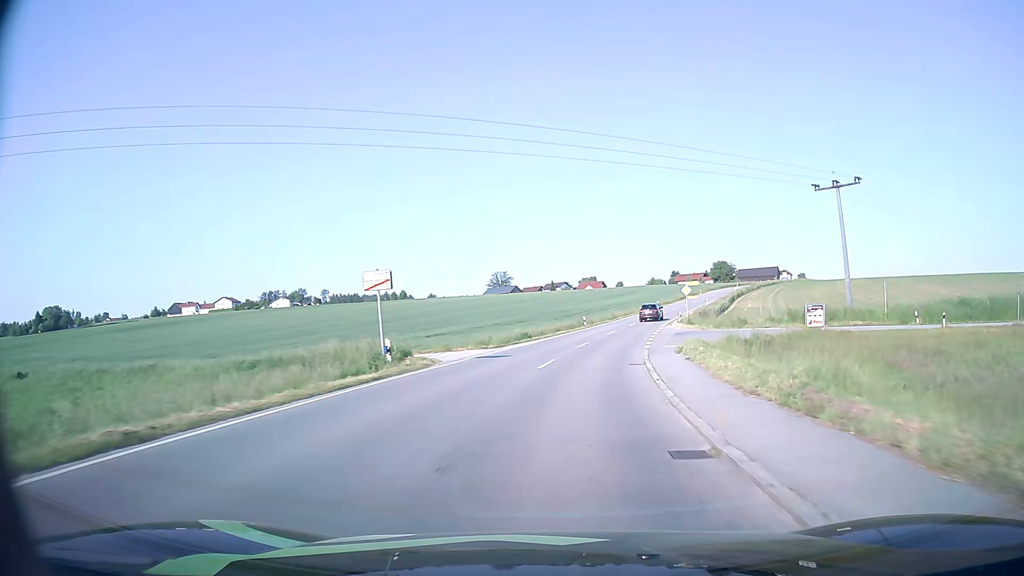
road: secondary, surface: asphalt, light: Day
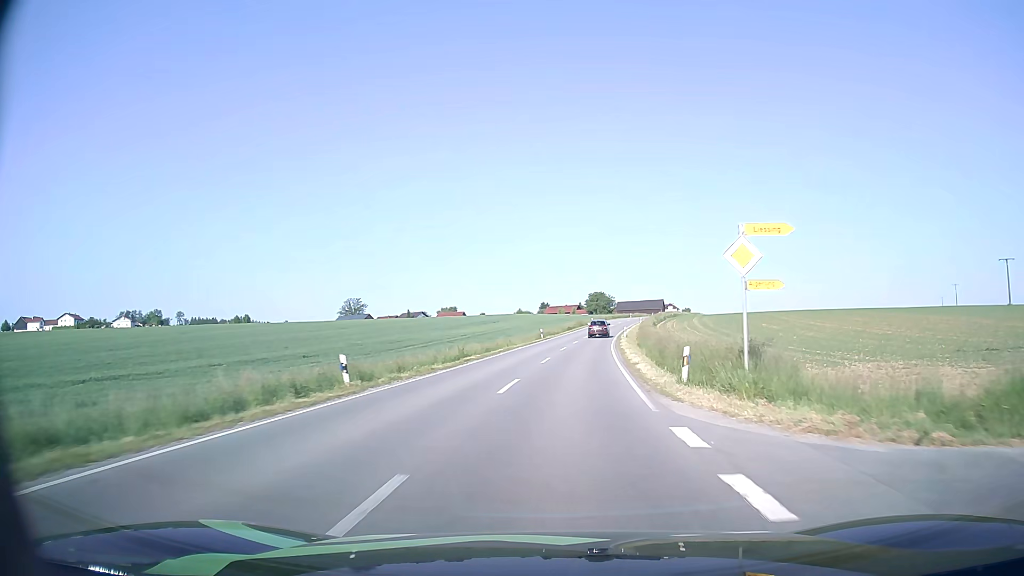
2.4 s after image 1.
(+4.4, +41.0) m; +12°
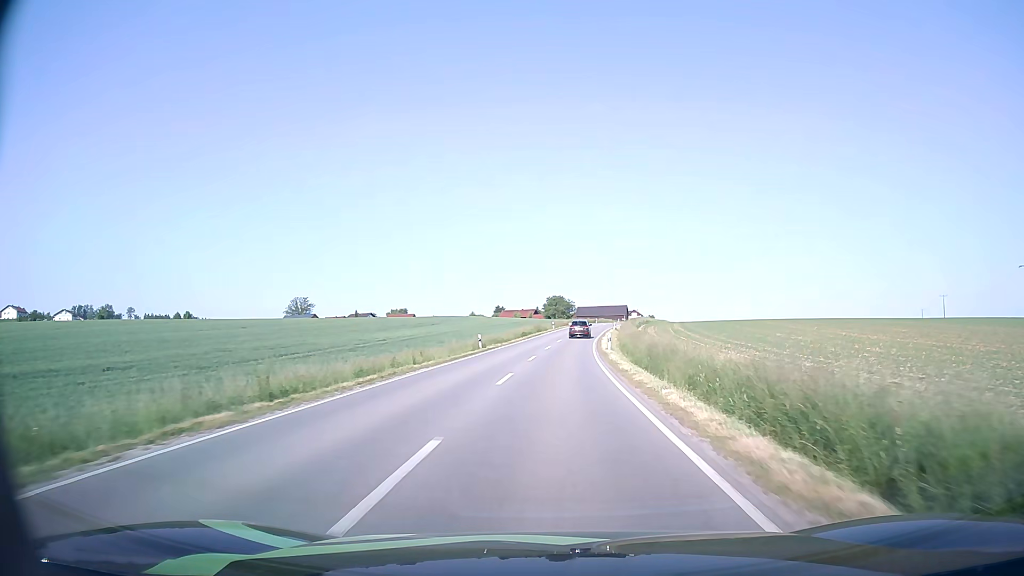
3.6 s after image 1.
(+0.8, +22.0) m; +4°
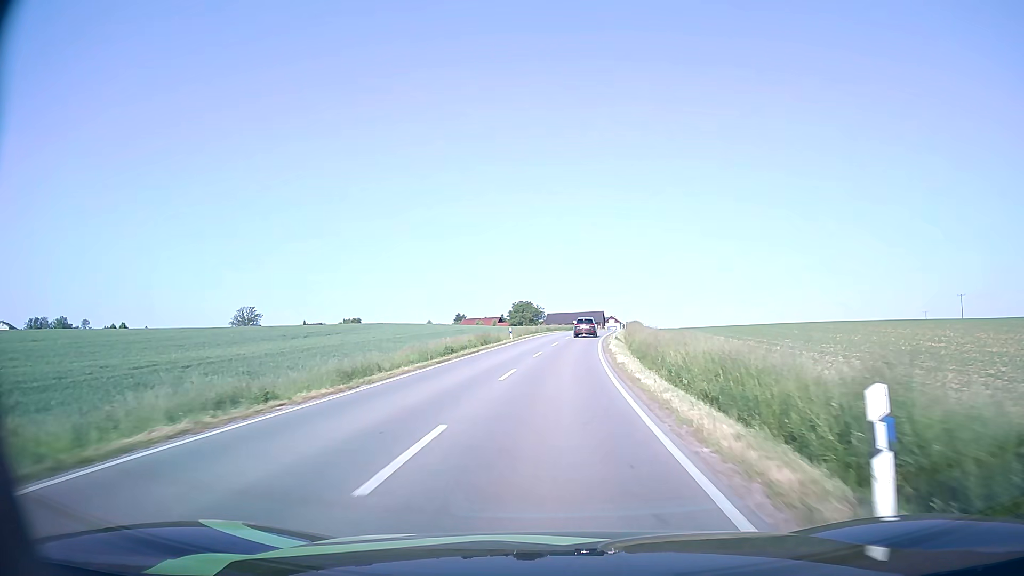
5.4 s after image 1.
(+1.1, +35.3) m; +3°
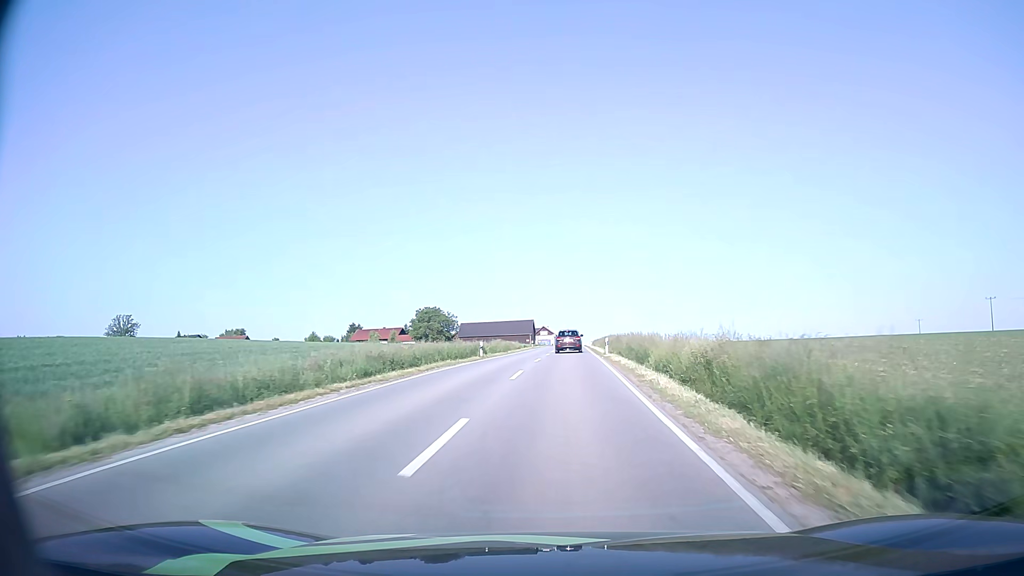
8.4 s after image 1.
(+2.9, +59.2) m; +6°
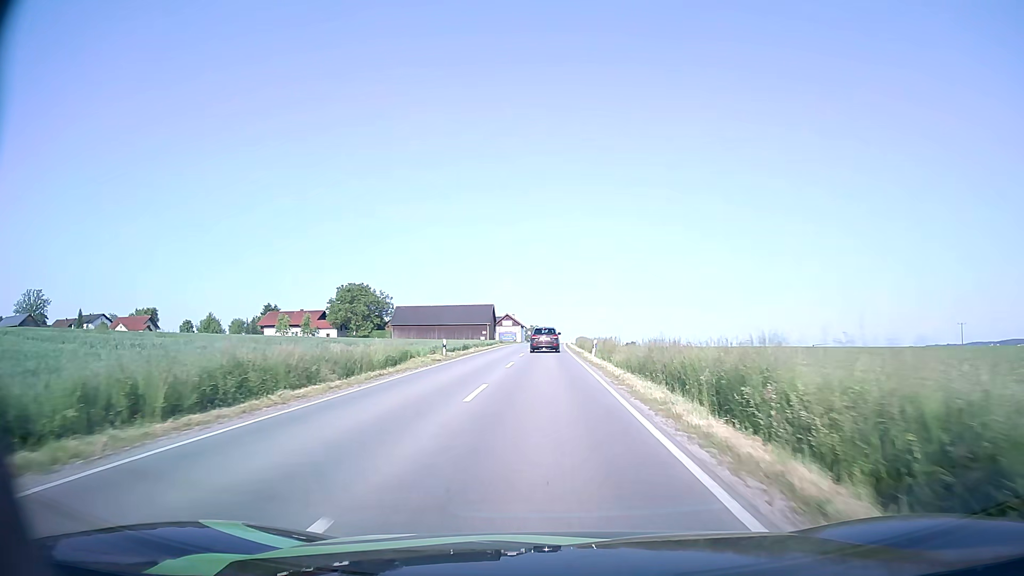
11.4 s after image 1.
(+1.8, +53.4) m; +2°
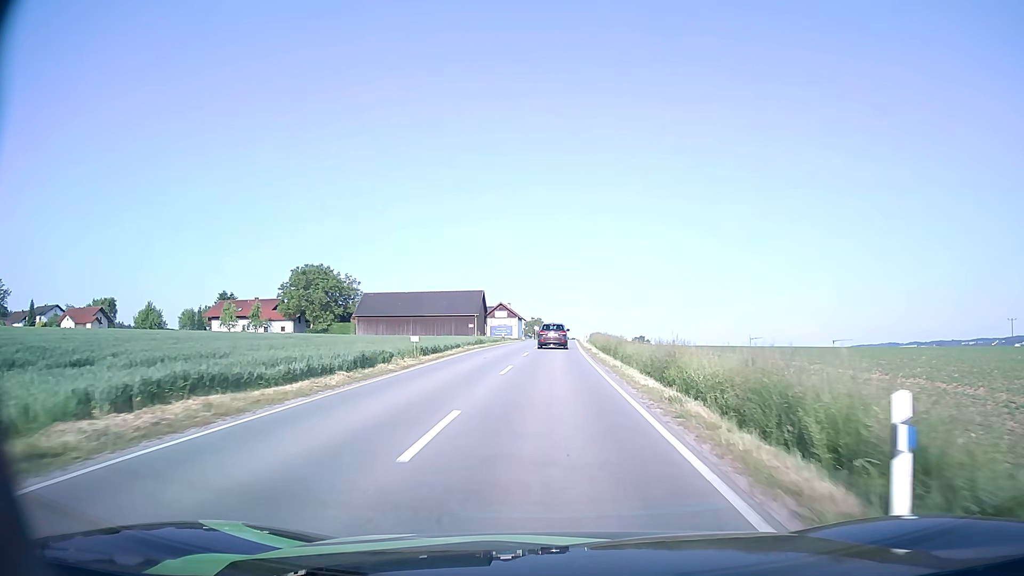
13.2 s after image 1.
(0.0, +30.0) m; 0°
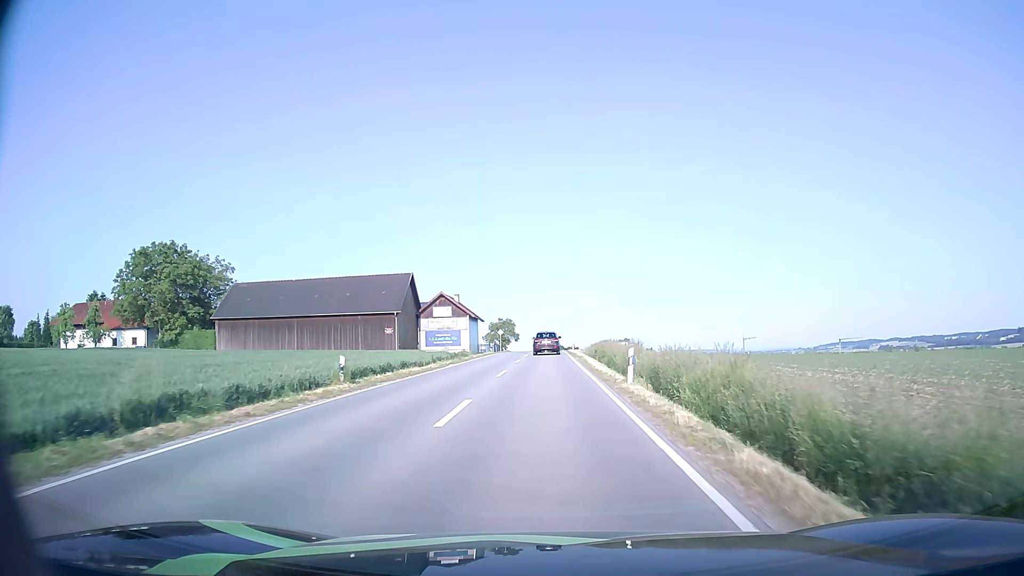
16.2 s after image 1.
(+0.6, +45.2) m; +2°
(0, +10) (0, +20) (0, +30) (0, +40) (0, +50) (0, +60) (0, +70) (0, +80) (0, +90) (0, +100) m
